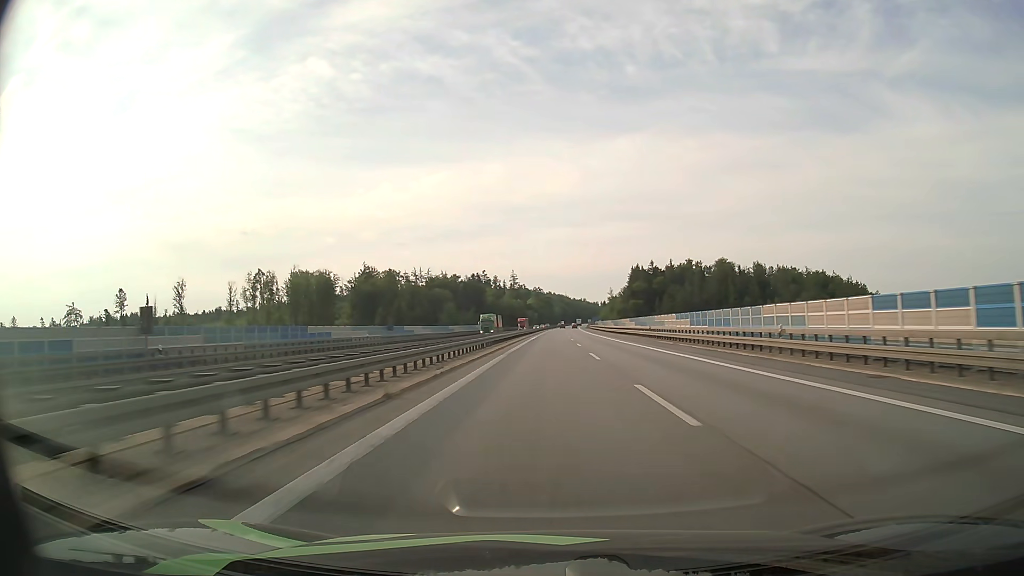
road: motorway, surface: asphalt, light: Day
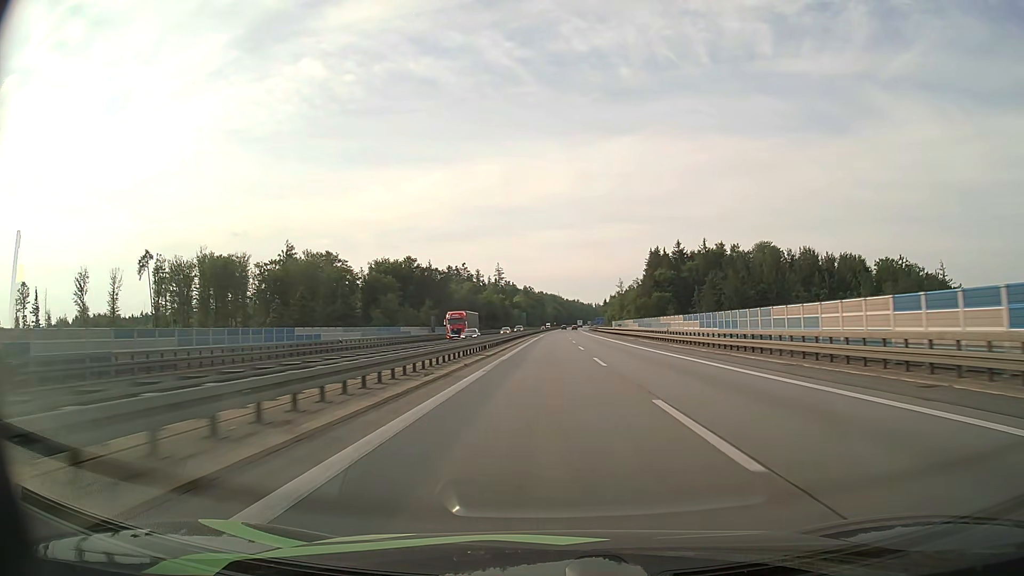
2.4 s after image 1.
(+0.2, +73.9) m; +1°
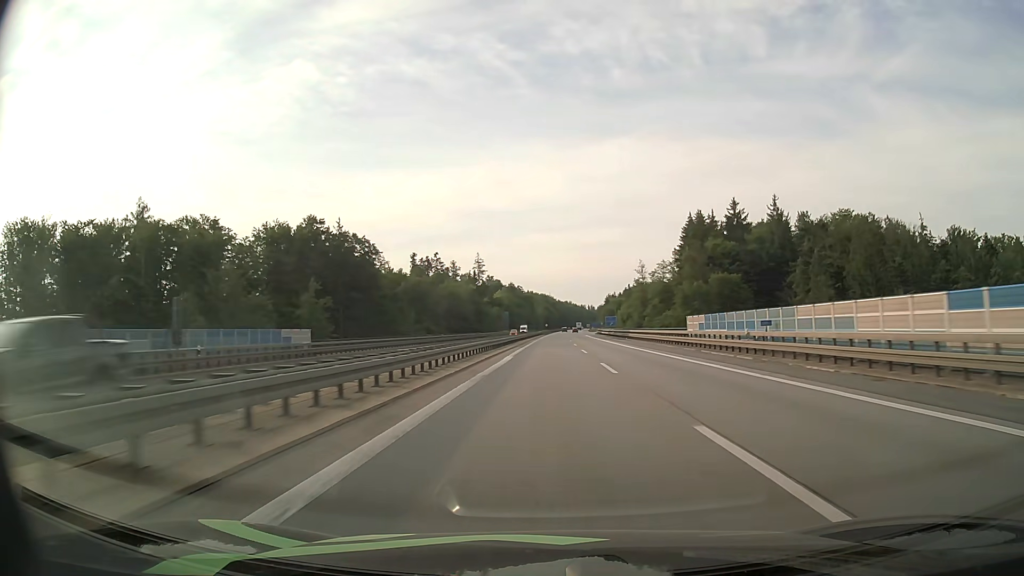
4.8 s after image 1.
(+0.4, +74.1) m; +1°
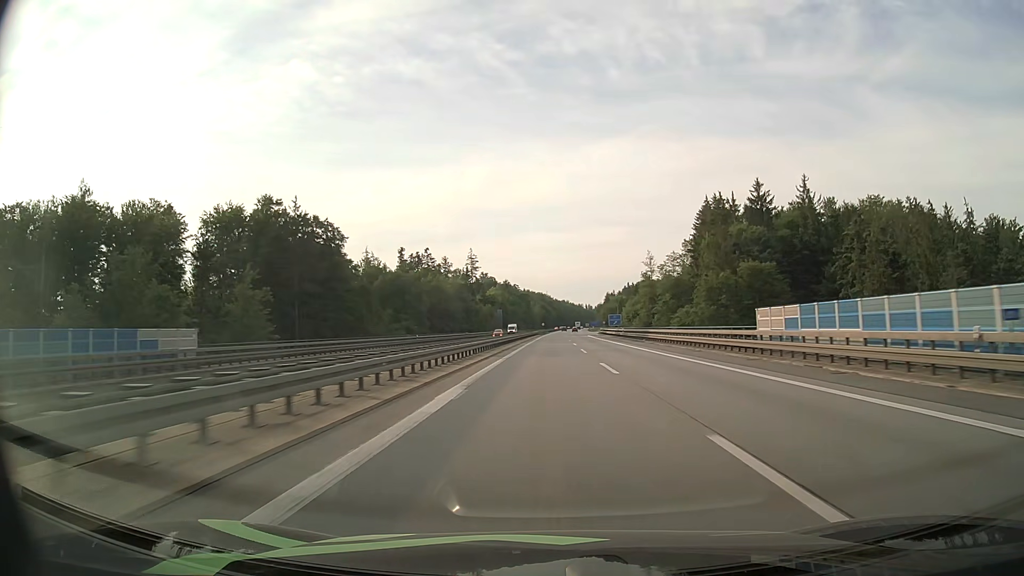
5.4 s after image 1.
(0.0, +18.6) m; 0°
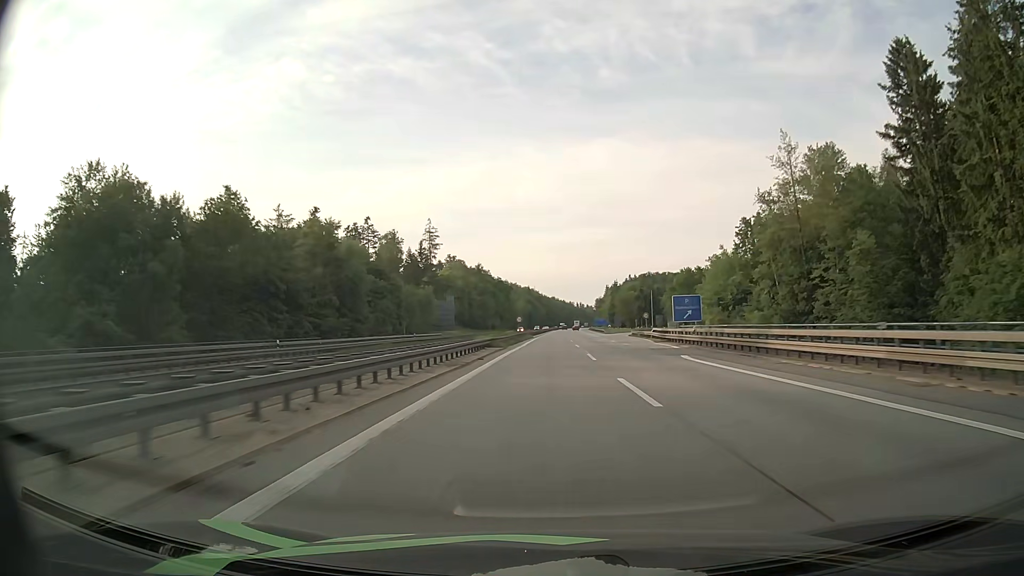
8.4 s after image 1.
(+0.8, +93.5) m; +1°
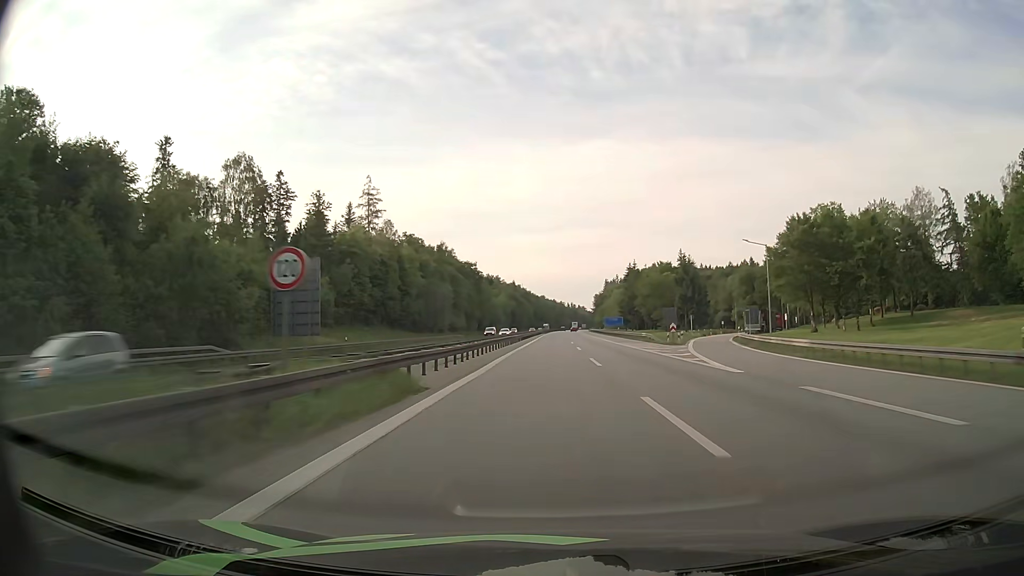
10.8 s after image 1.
(+0.7, +75.0) m; +1°
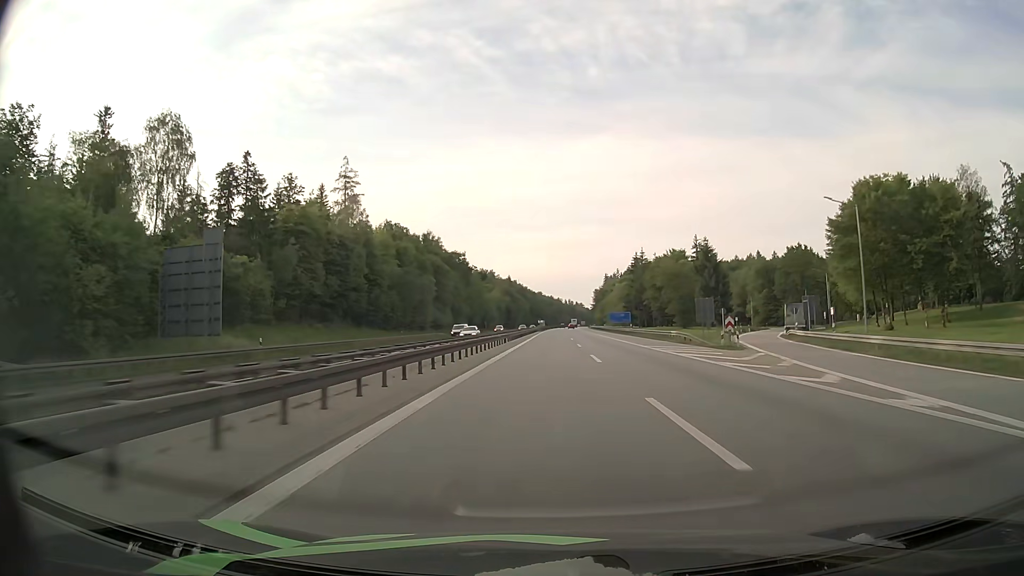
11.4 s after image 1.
(+0.1, +18.6) m; 0°
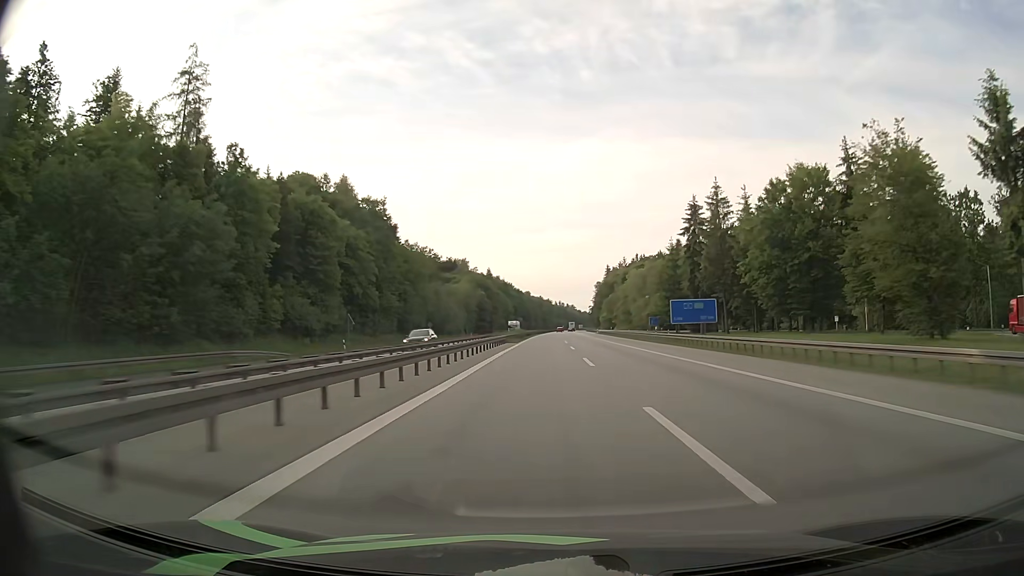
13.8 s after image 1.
(+0.6, +73.8) m; +1°
(0, +10) (0, +20) (0, +30) (0, +40) (0, +50) (0, +60) (0, +70) (0, +80) (0, +90) (0, +100) m
